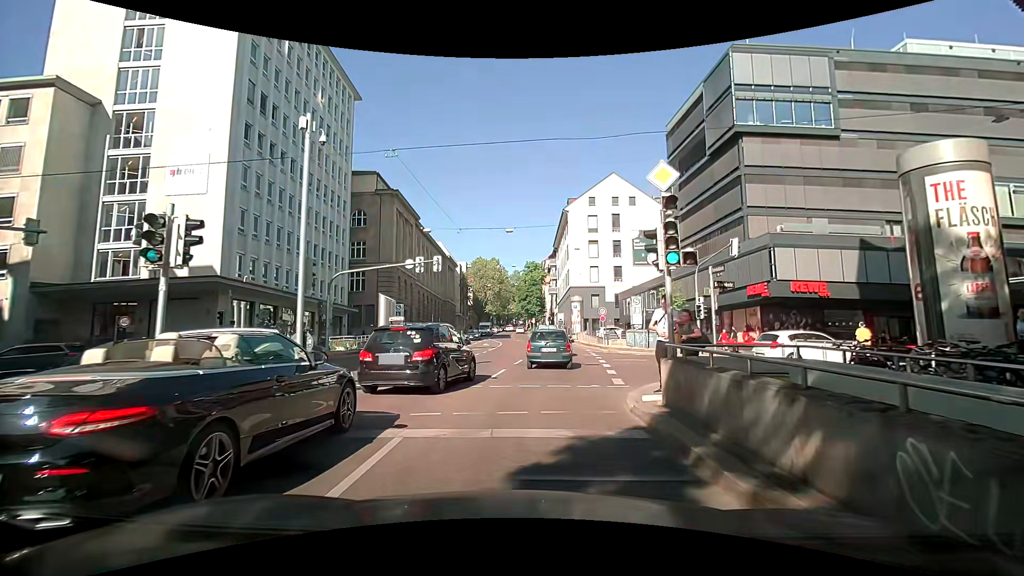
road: secondary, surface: asphalt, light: Day
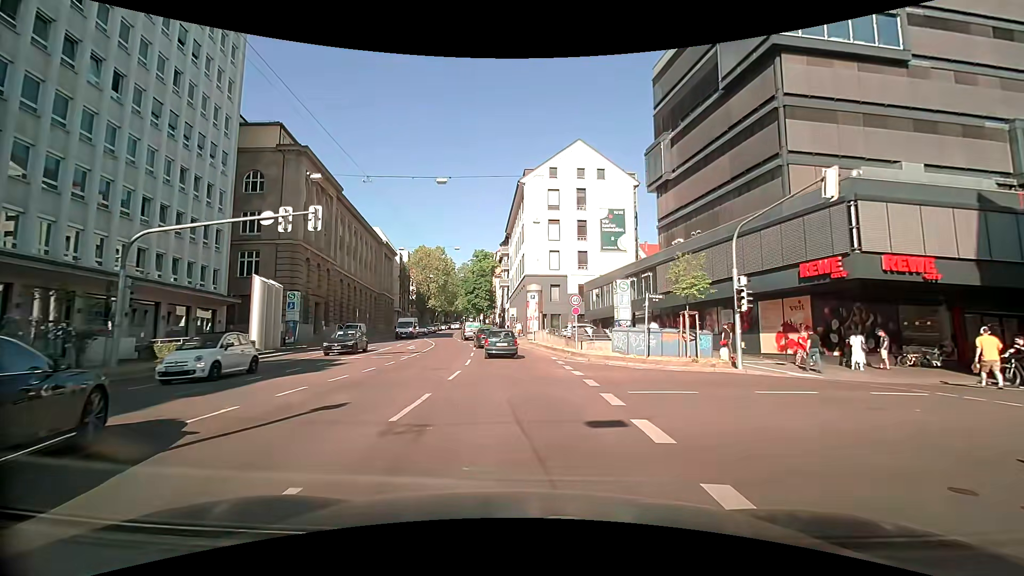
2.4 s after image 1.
(+0.7, +13.2) m; +6°
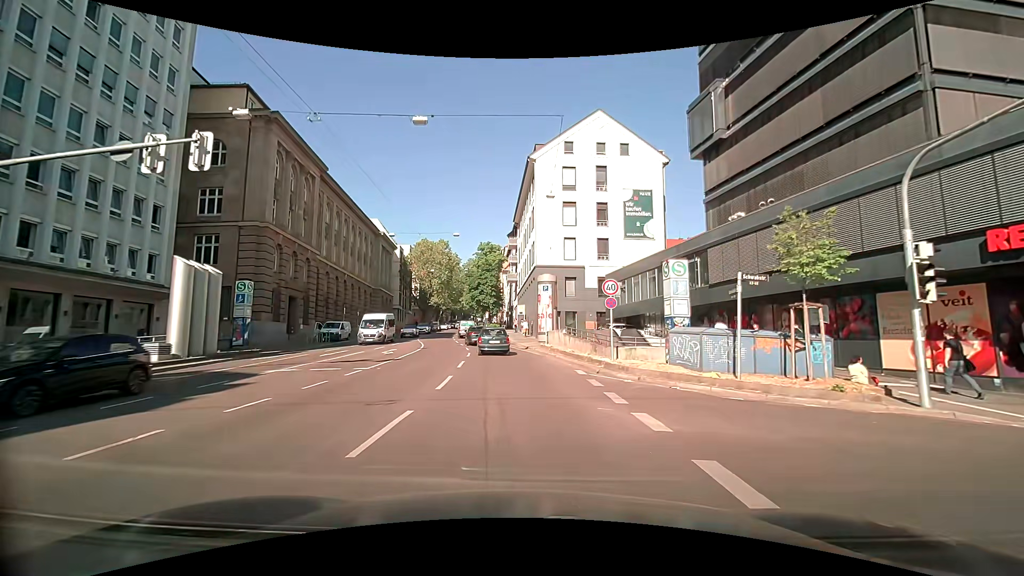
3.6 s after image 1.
(-0.2, +8.4) m; -2°
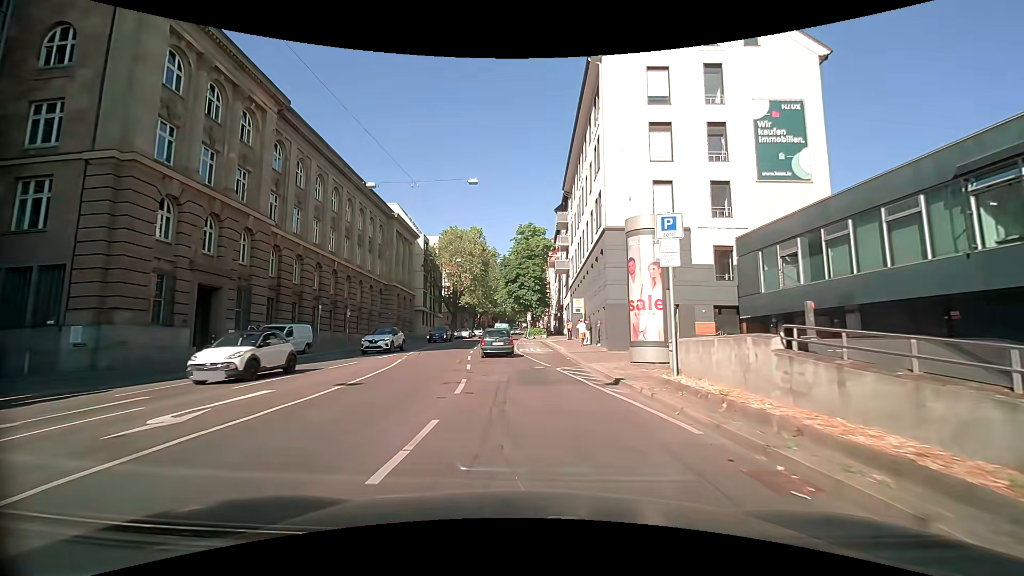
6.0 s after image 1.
(-0.7, +19.8) m; -5°
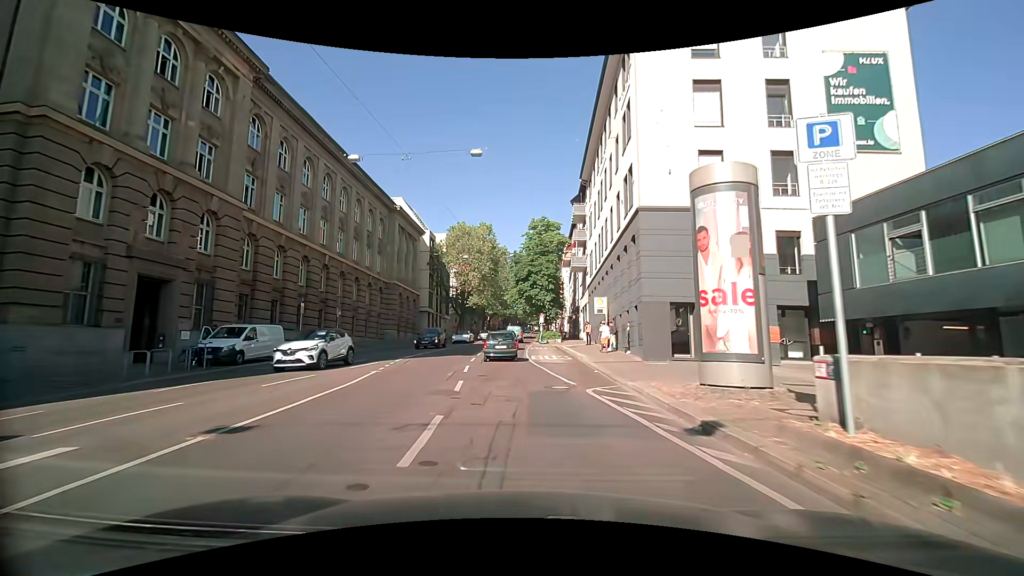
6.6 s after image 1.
(0.0, +5.6) m; -2°
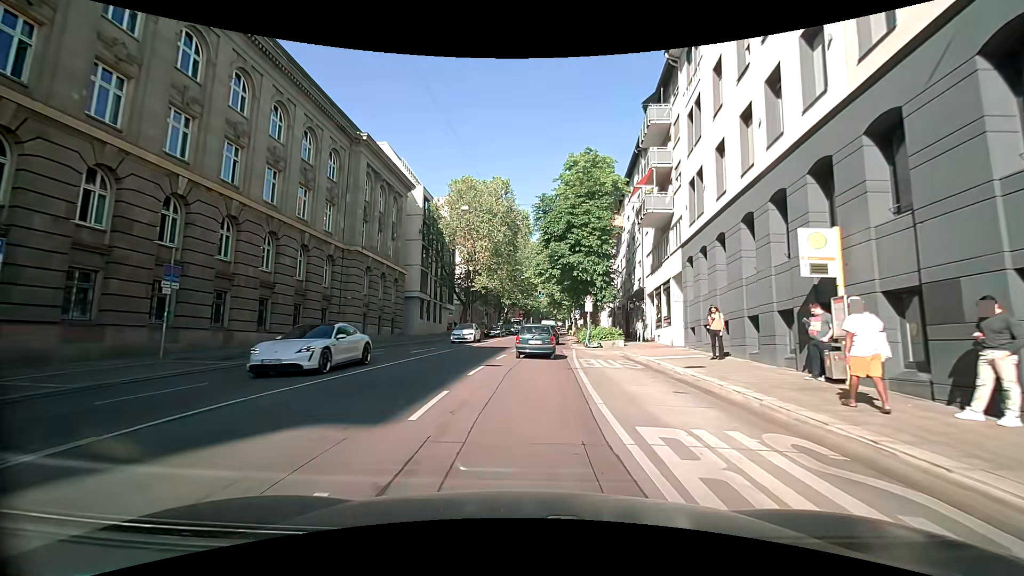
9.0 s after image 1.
(-0.6, +22.3) m; -2°
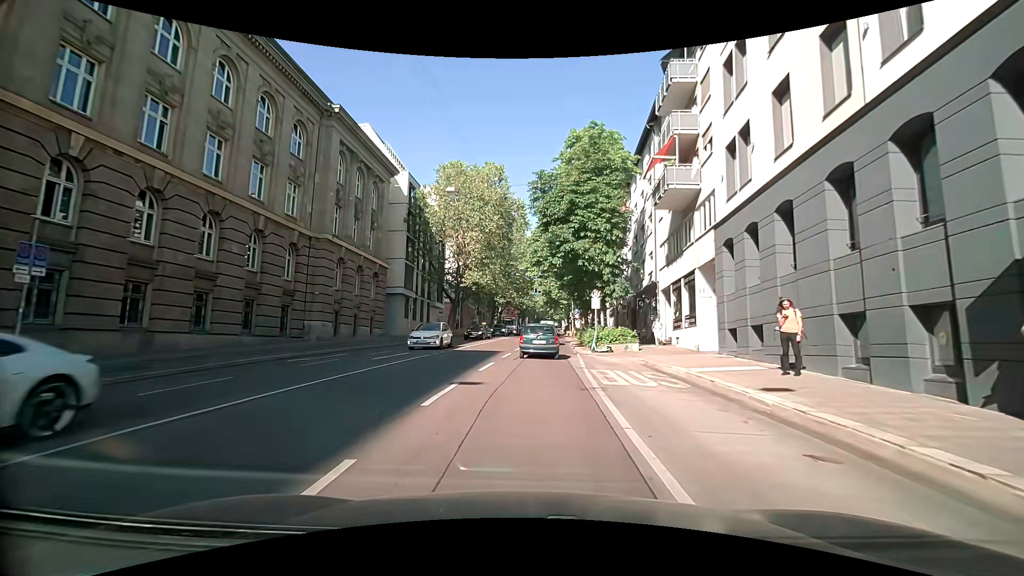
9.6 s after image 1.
(0.0, +5.2) m; 0°
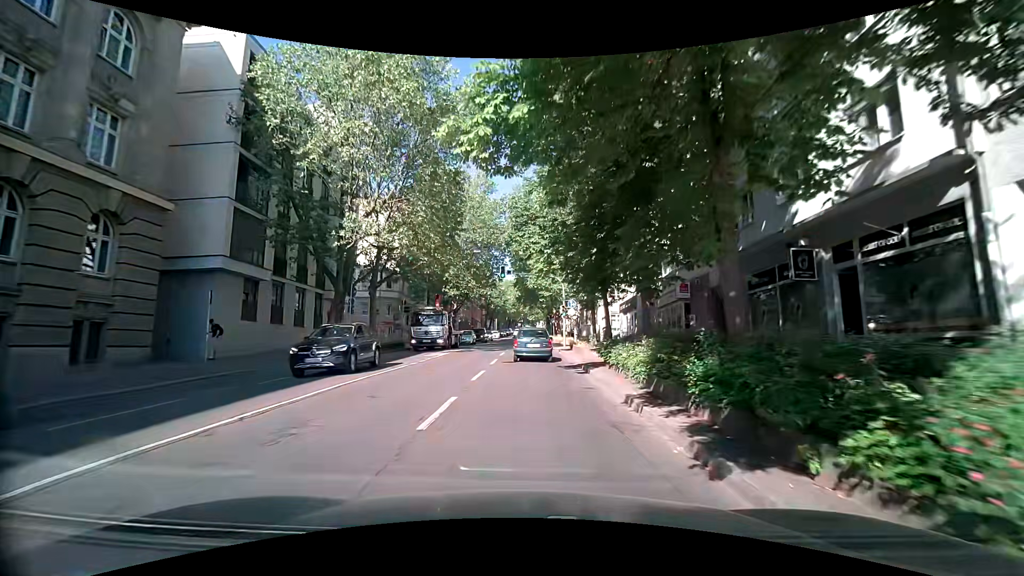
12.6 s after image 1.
(+1.0, +25.9) m; +4°
(0, +10) (0, +20) (0, +30) (0, +40) (0, +50) (+1, +60) (0, +70) (0, +80) (+1, +90) (+1, +100) m
